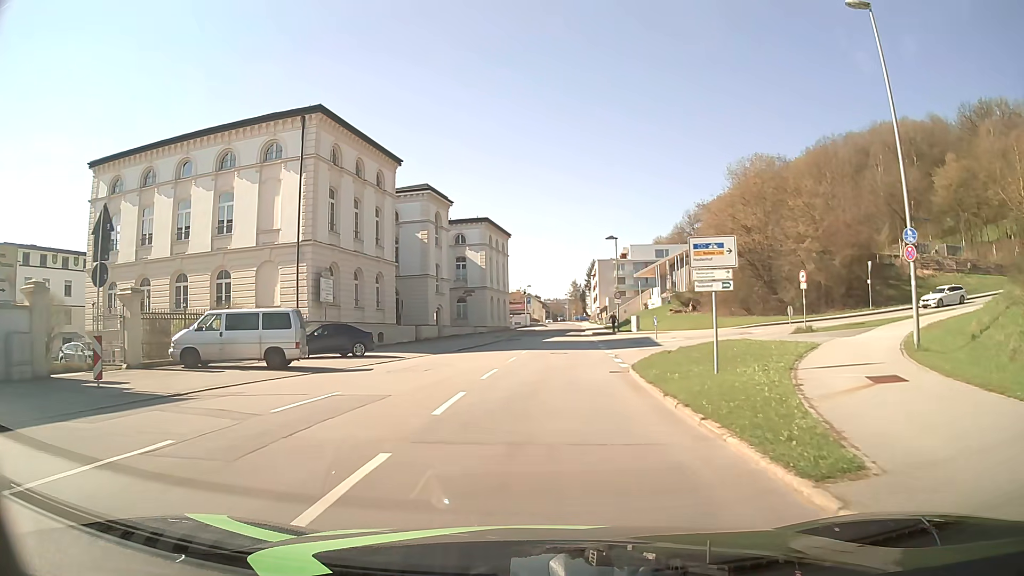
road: tertiary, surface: asphalt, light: Day
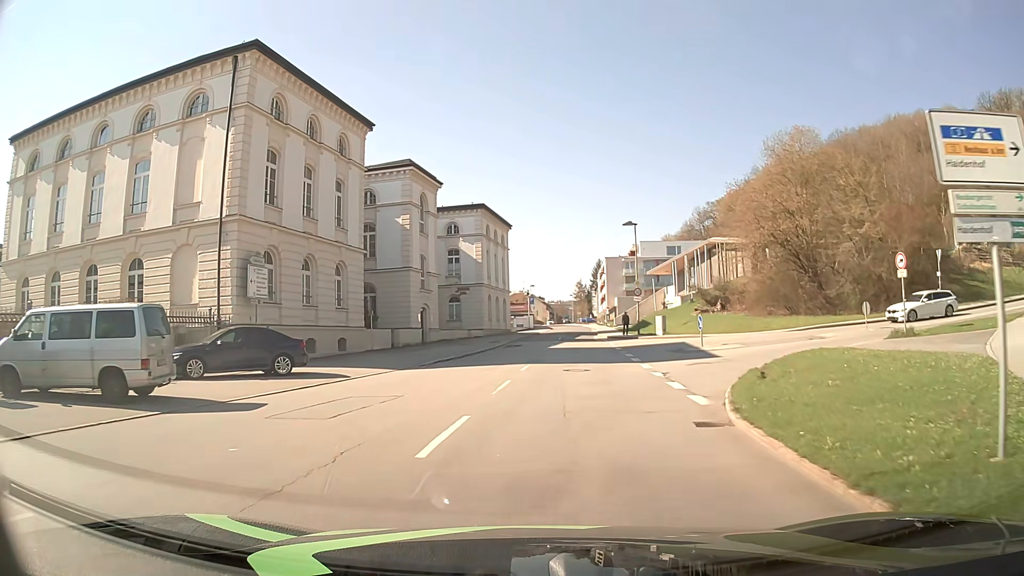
(-0.1, +9.2) m; 0°
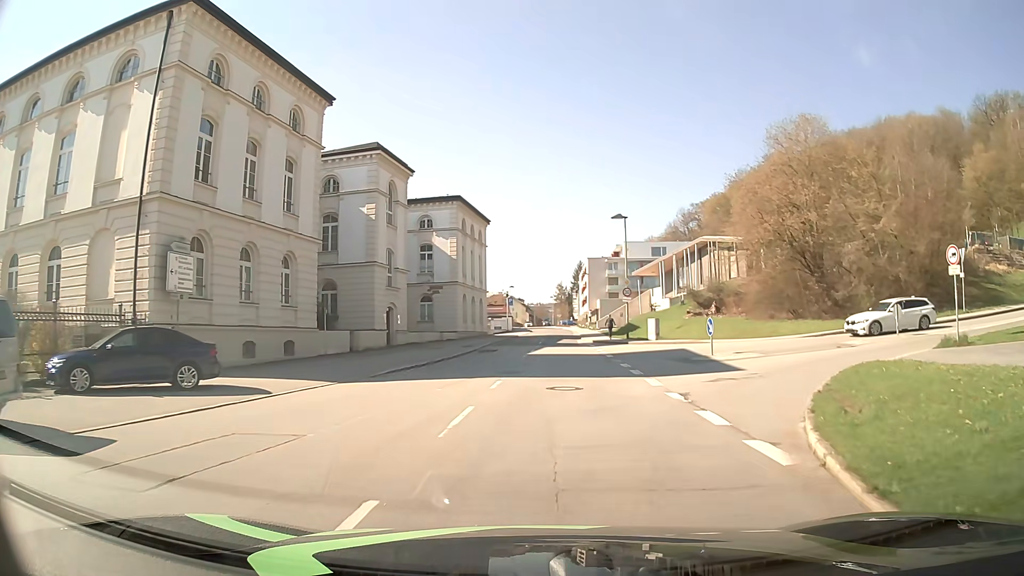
(0.0, +4.6) m; +1°
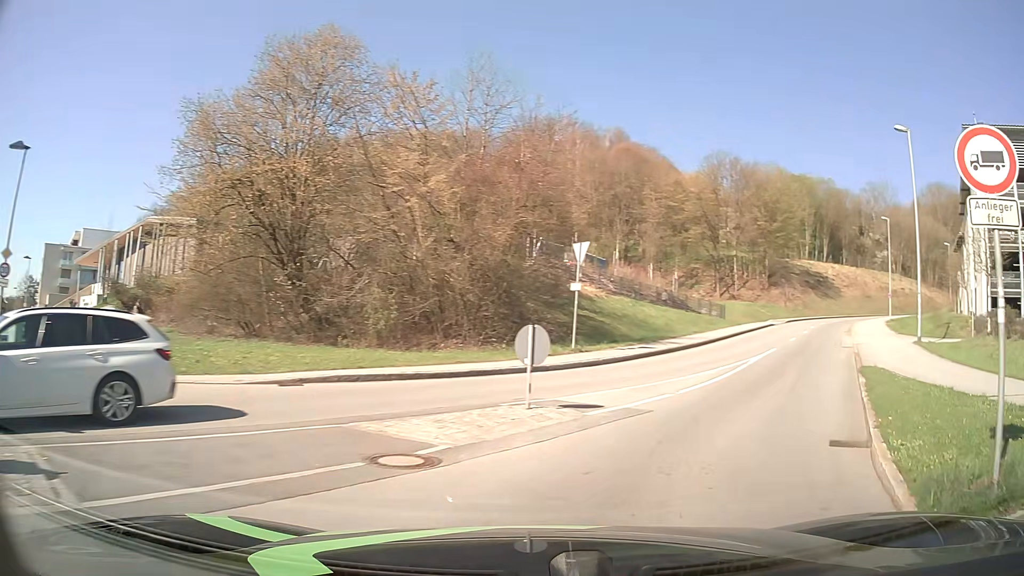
(+5.7, +16.6) m; +46°
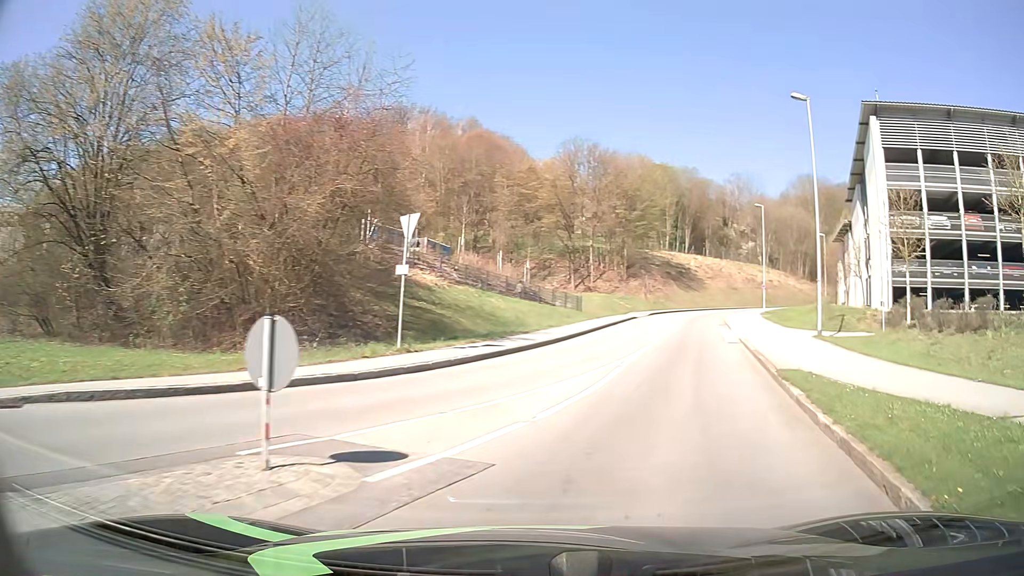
(+0.5, +4.5) m; +12°
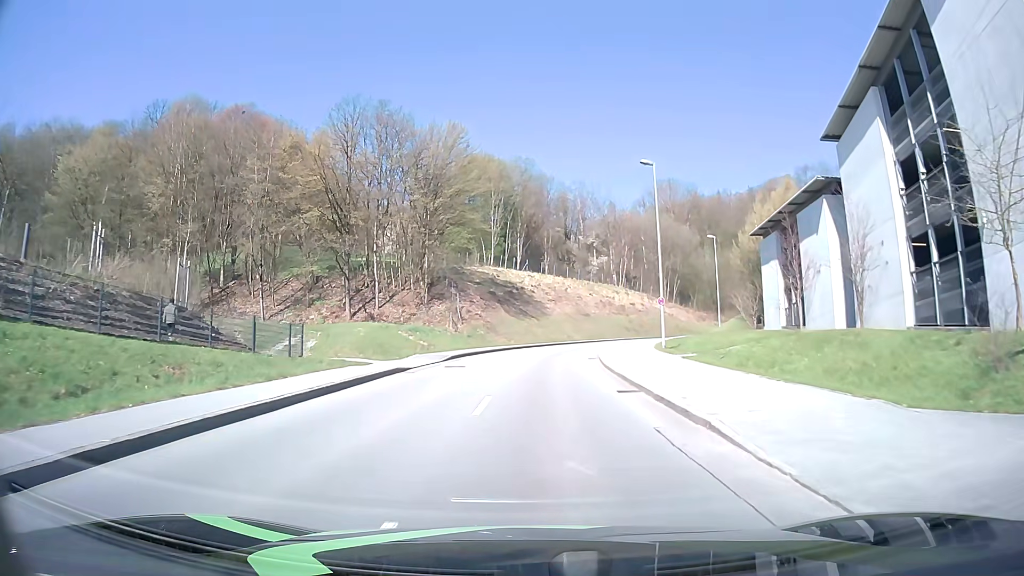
(+6.4, +27.9) m; +15°
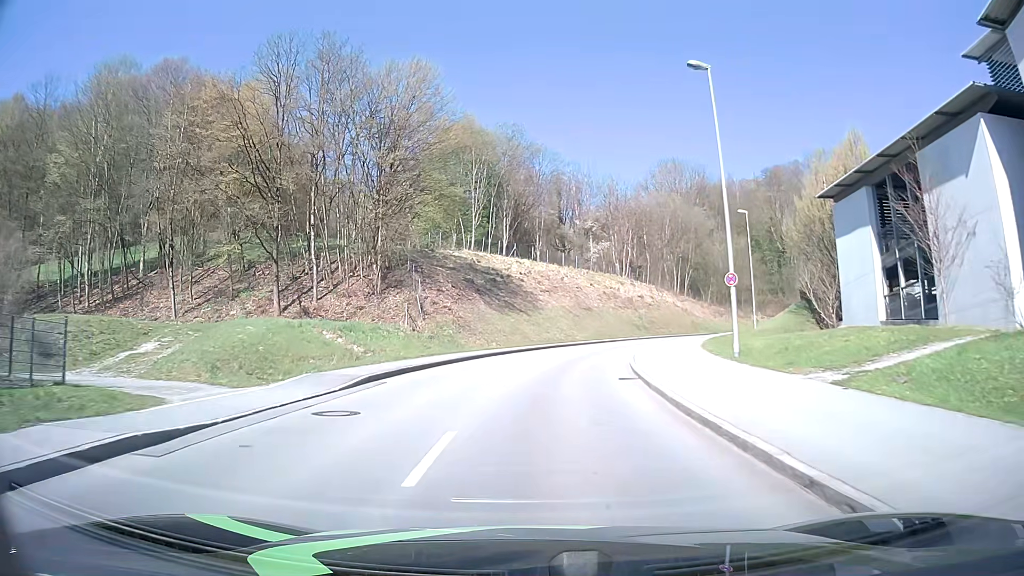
(+0.2, +14.3) m; +1°
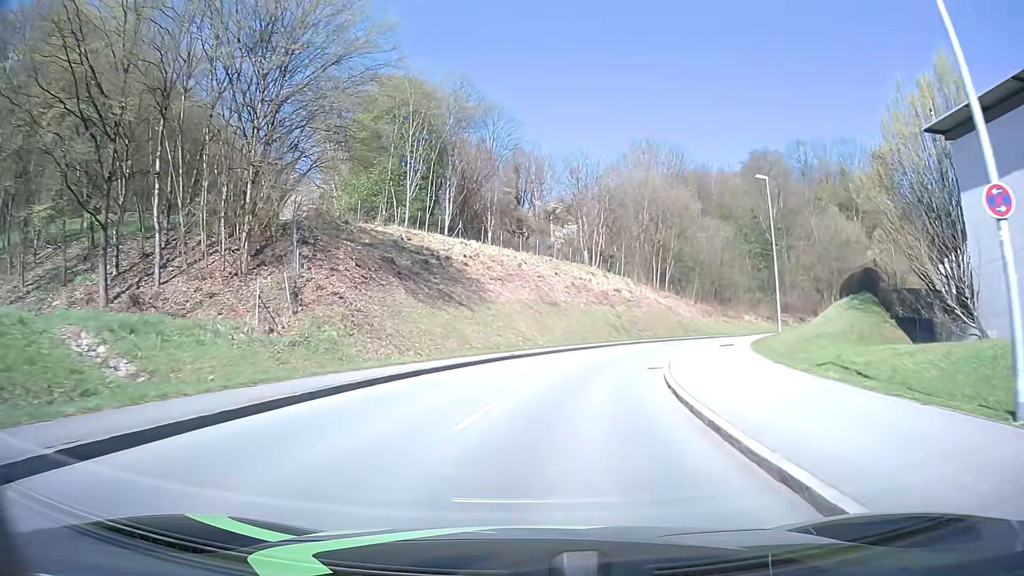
(+0.3, +14.9) m; +4°
(0, +10) (+2, +20) (+4, +30) (+8, +39) (+13, +47) (+19, +55) (+26, +62) (+35, +68) (+43, +73) (+53, +77) m
